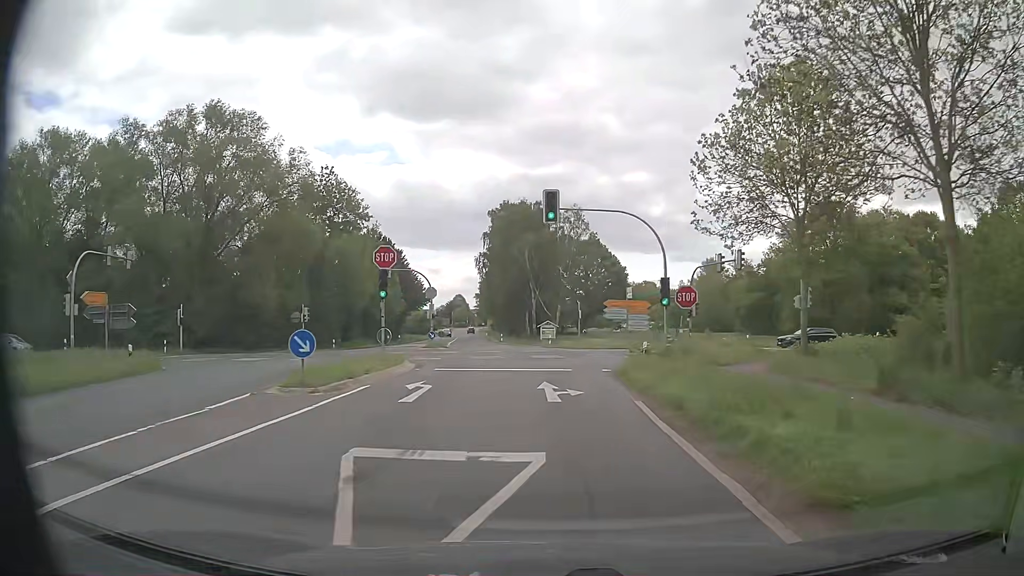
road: secondary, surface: asphalt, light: Day
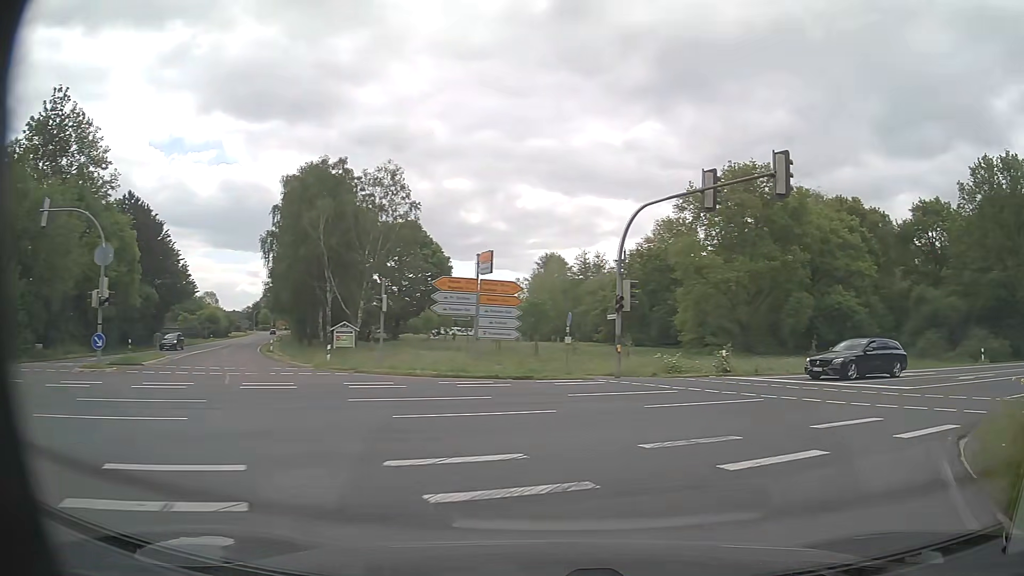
(+1.2, +26.9) m; +16°
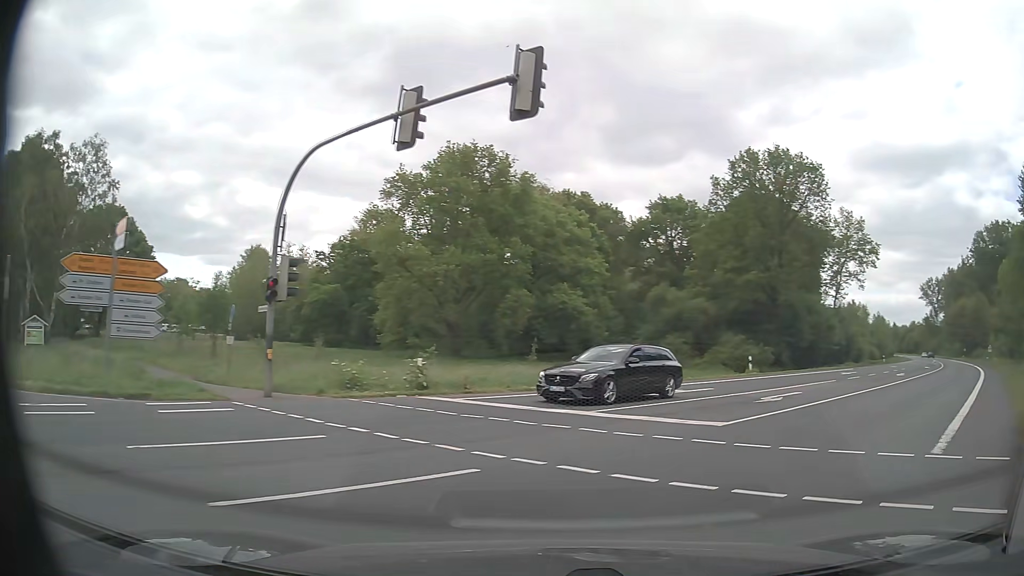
(+1.4, +7.3) m; +23°
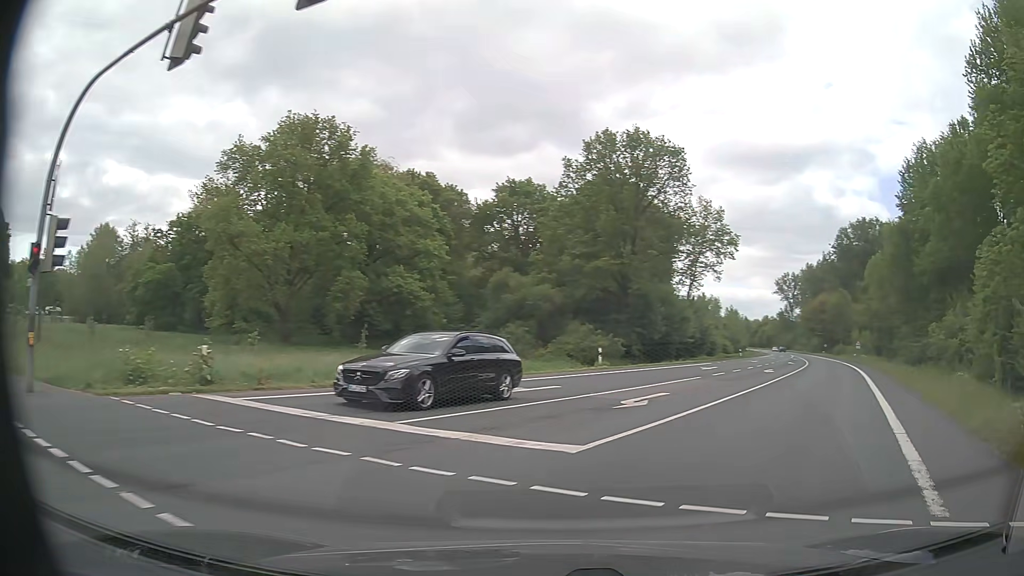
(+0.5, +3.9) m; +14°
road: primary
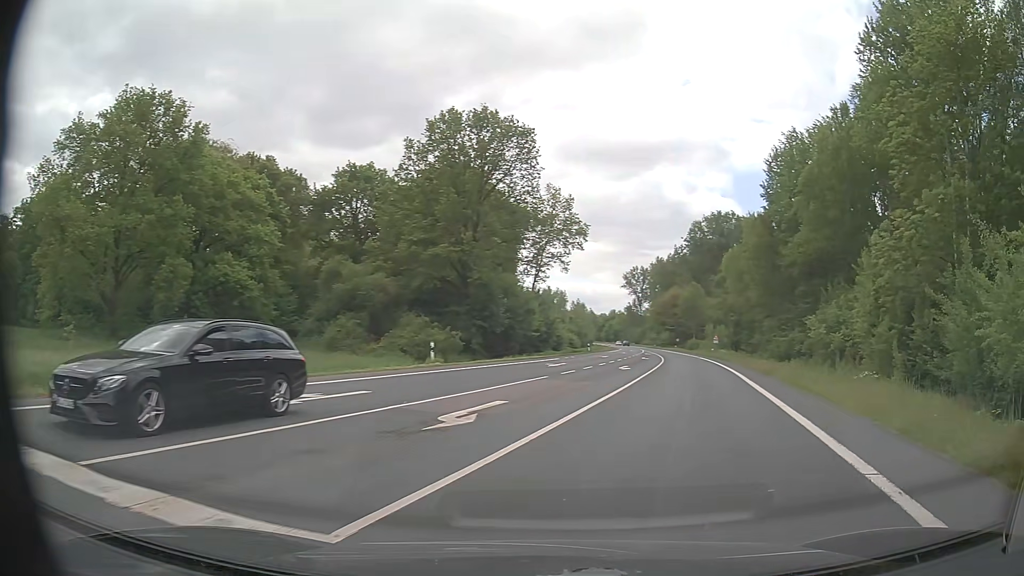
(+0.5, +4.4) m; +13°
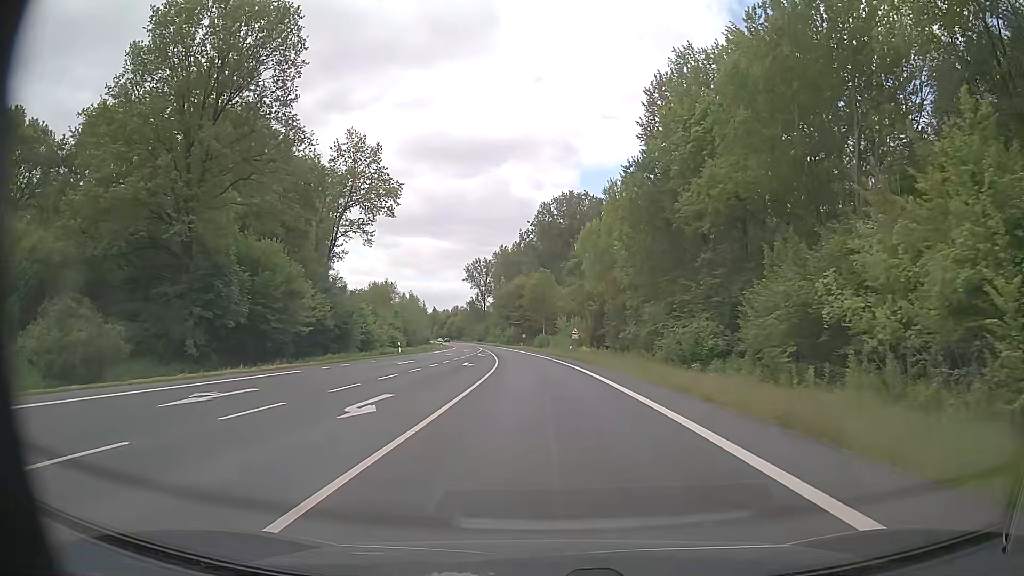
(+4.8, +23.2) m; +14°
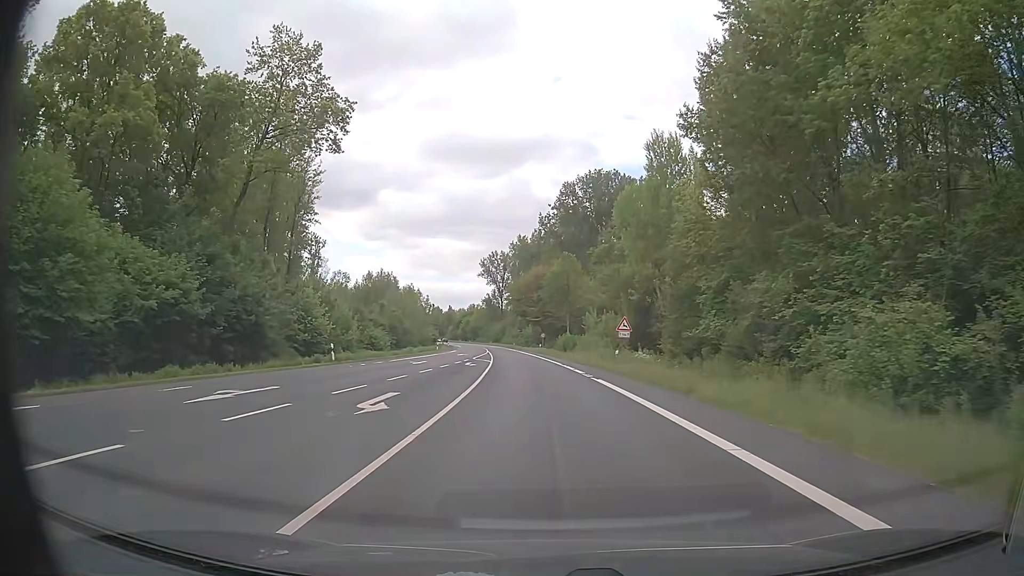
(-0.4, +24.9) m; -2°
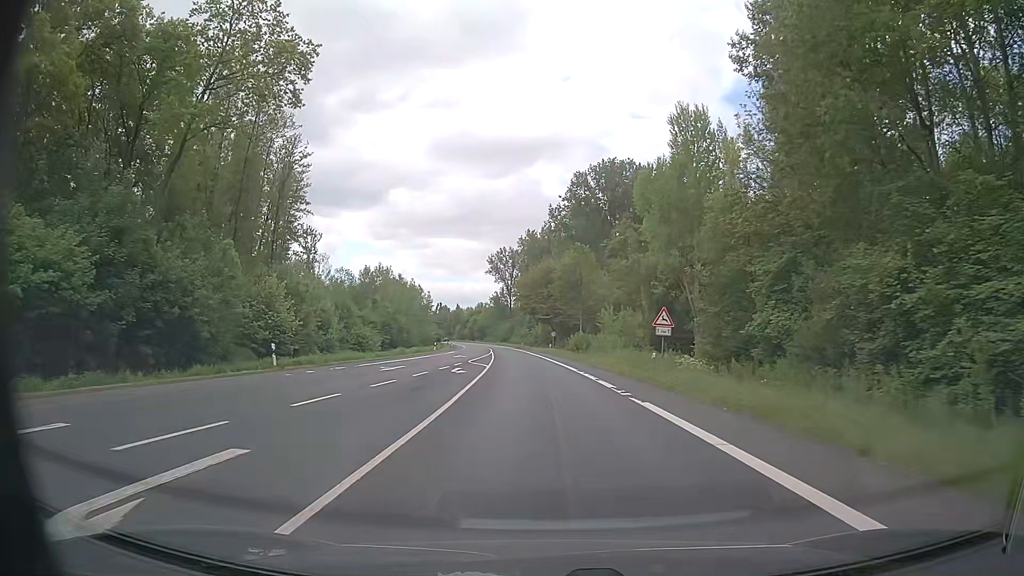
(-0.1, +9.6) m; -1°
(0, +10) (0, +20) (-1, +30) (-1, +40) (-2, +50) (-3, +60) (-3, +70) (-4, +80) (-5, +90) (-6, +100) m
